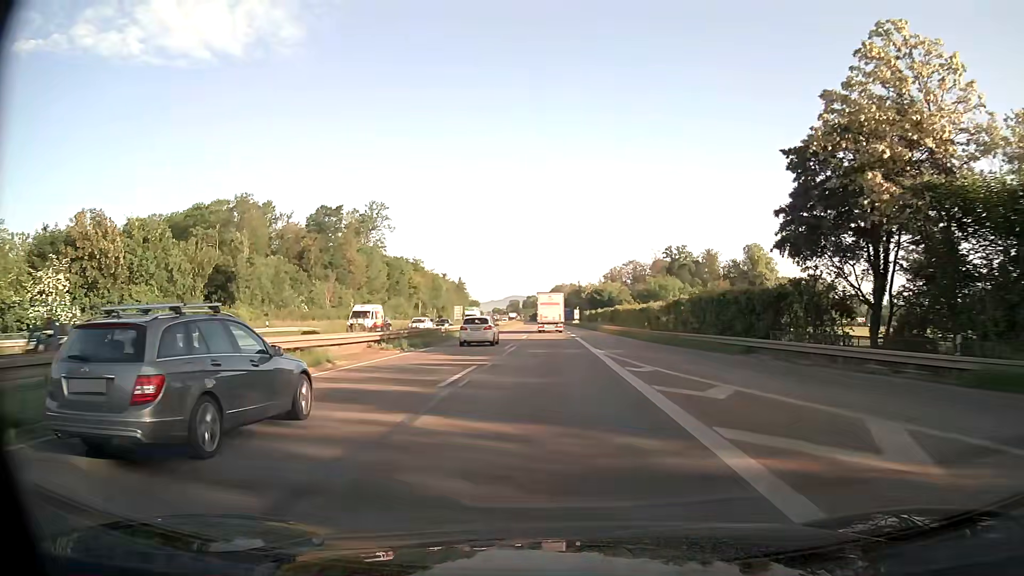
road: trunk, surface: asphalt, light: Day
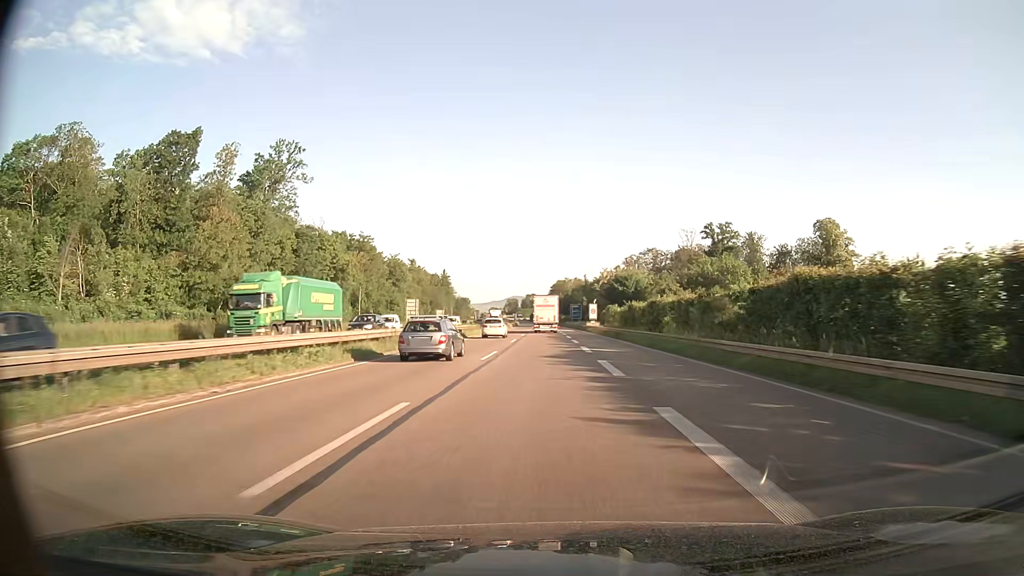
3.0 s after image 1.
(-0.1, +63.8) m; 0°
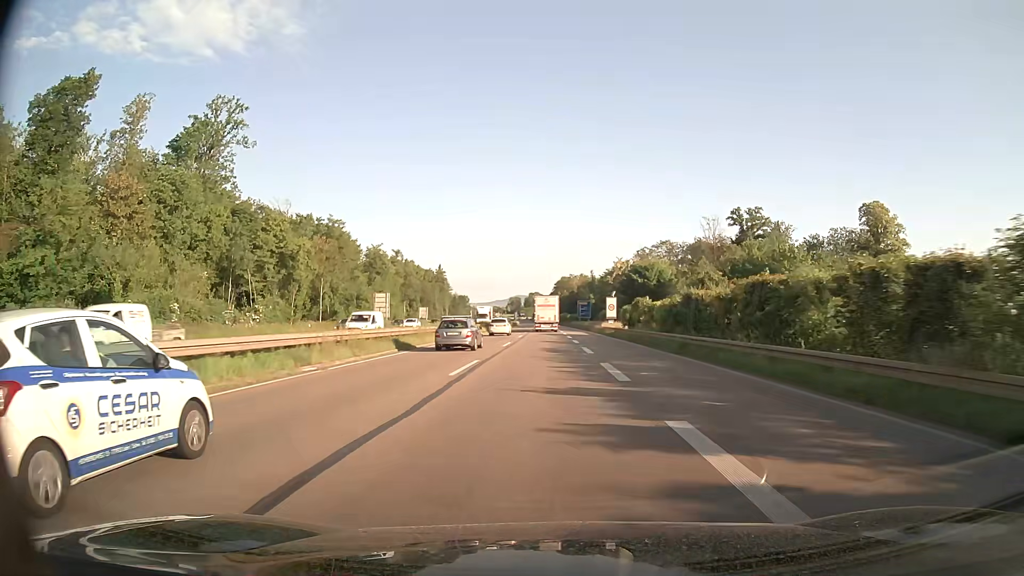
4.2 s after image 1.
(-0.1, +25.5) m; 0°
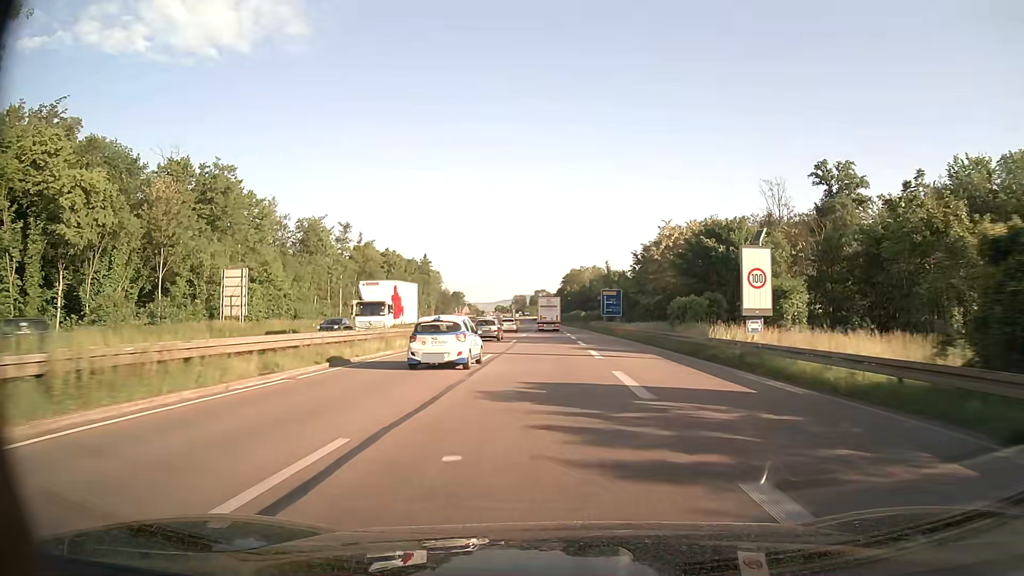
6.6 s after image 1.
(-0.3, +51.3) m; -1°
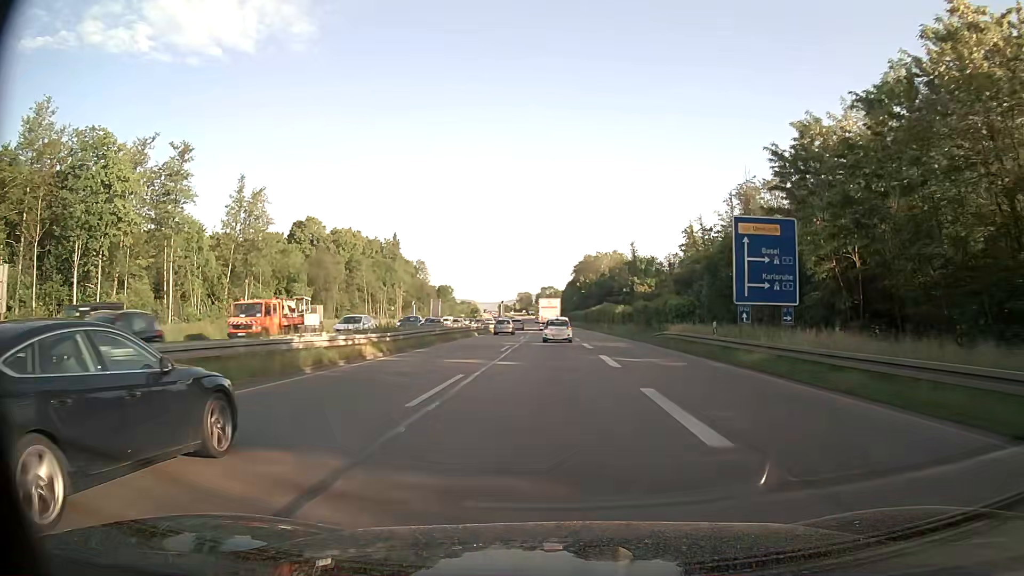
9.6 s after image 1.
(-0.3, +64.6) m; -1°
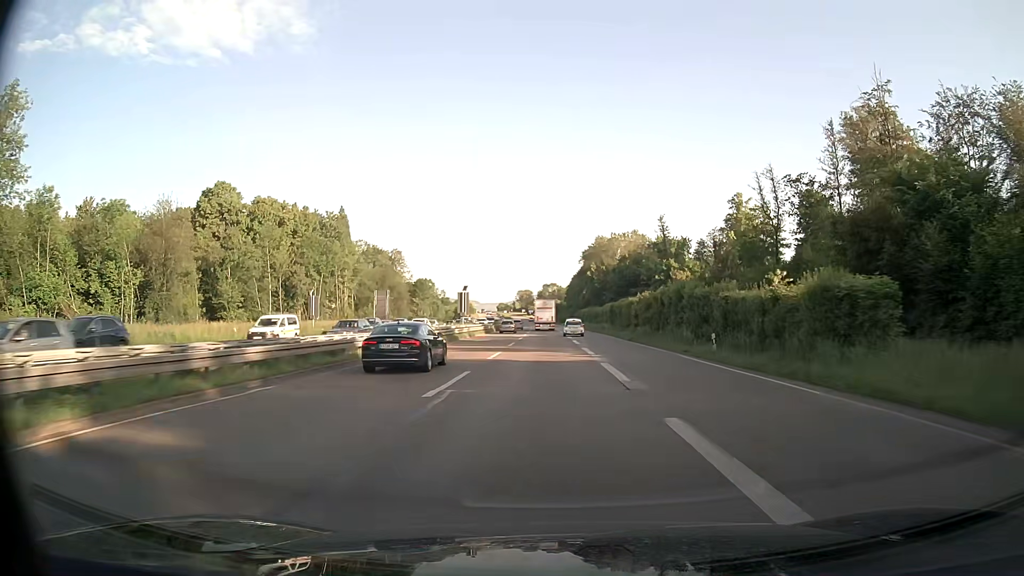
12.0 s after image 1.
(0.0, +52.0) m; 0°
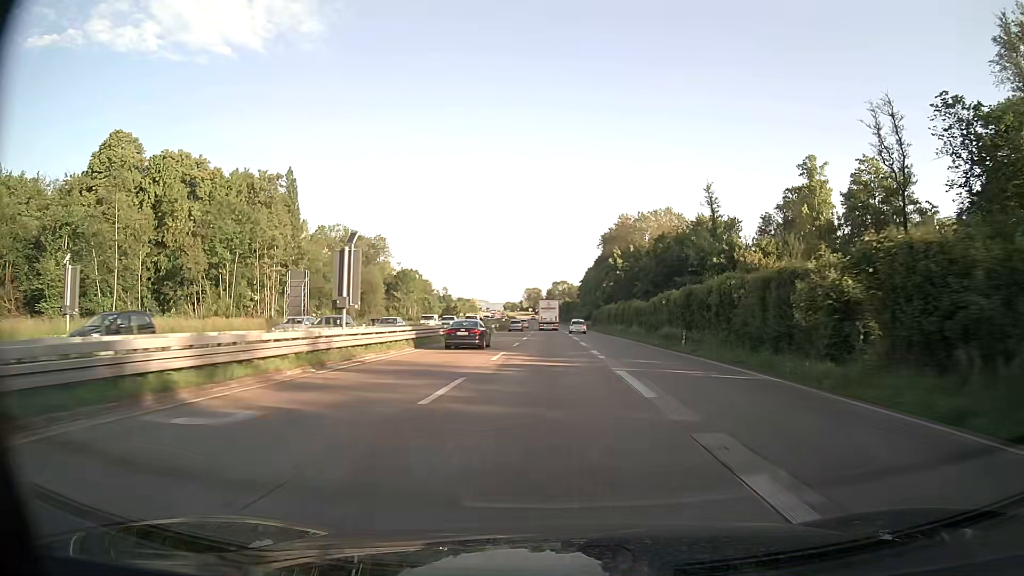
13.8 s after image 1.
(-0.3, +39.2) m; -1°
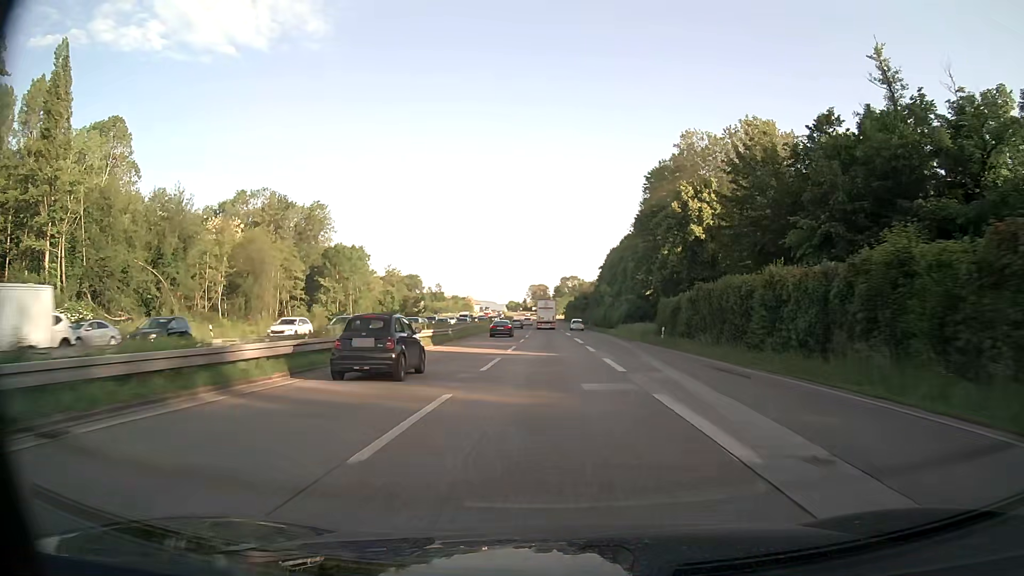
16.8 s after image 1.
(-0.4, +65.2) m; -1°
(0, +10) (0, +20) (0, +30) (0, +40) (0, +50) (-1, +60) (-1, +70) (-1, +80) (-1, +90) (-1, +100) m
